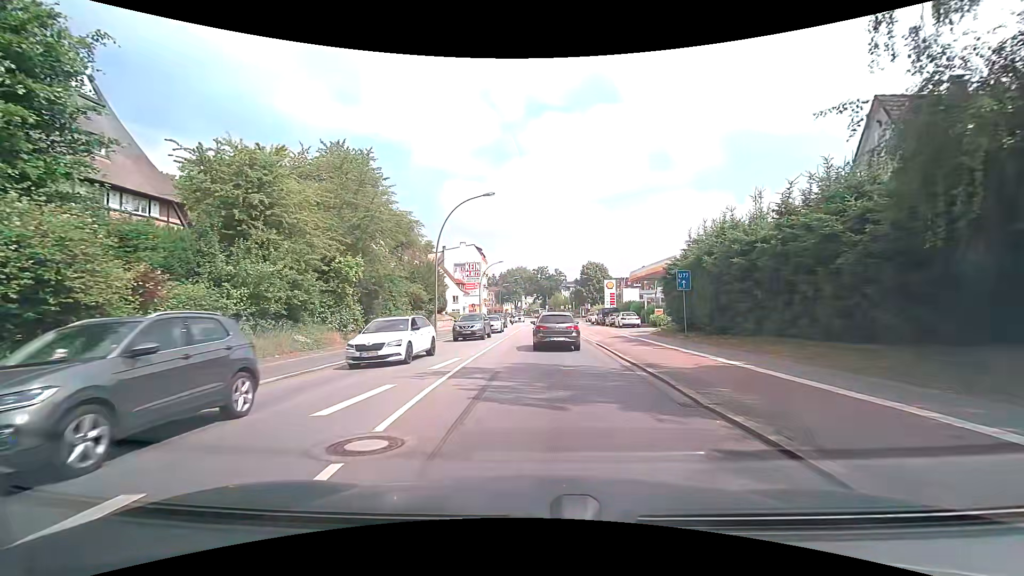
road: secondary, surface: asphalt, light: Day
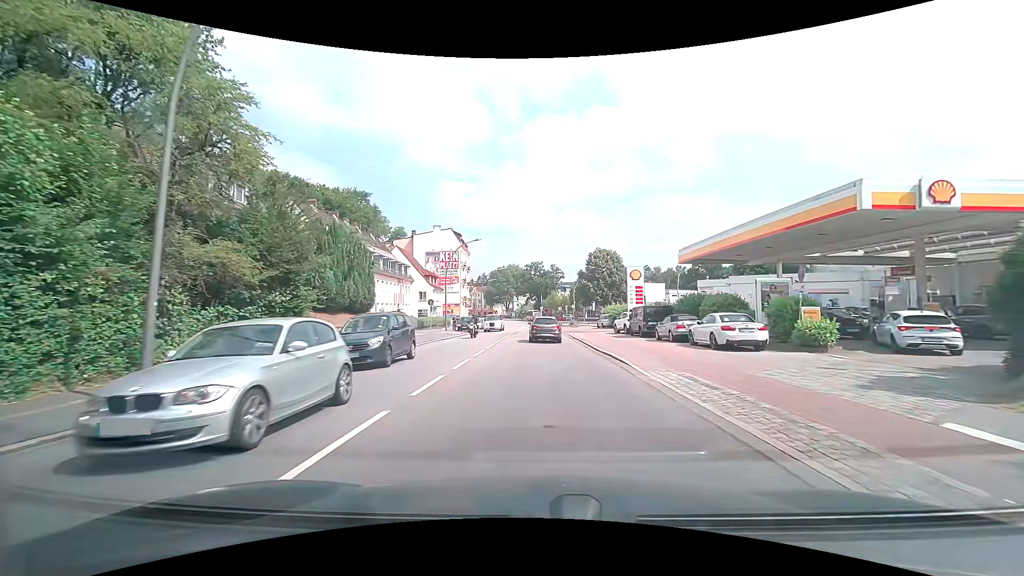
(+0.2, +25.4) m; 0°
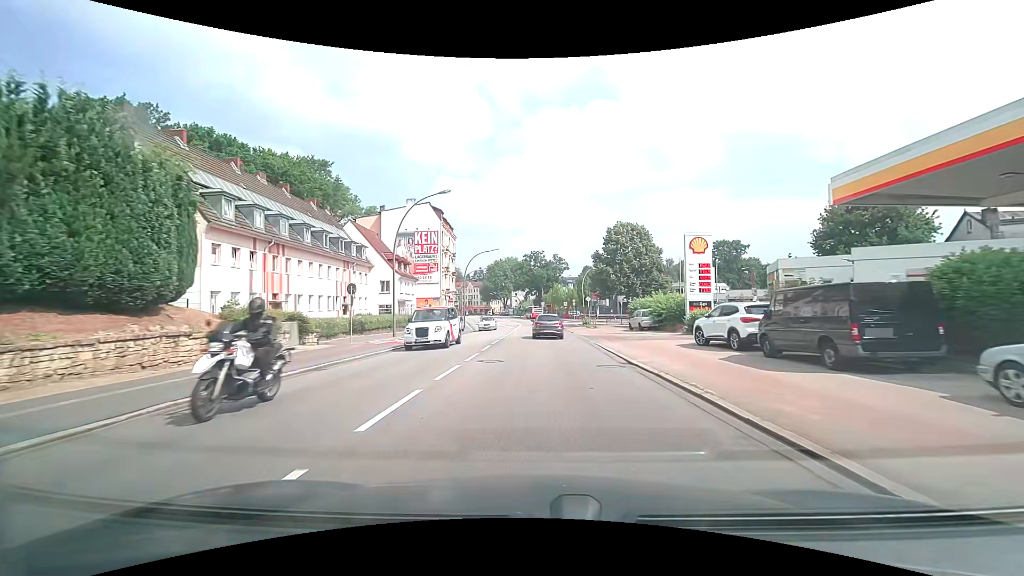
(0.0, +20.6) m; 0°
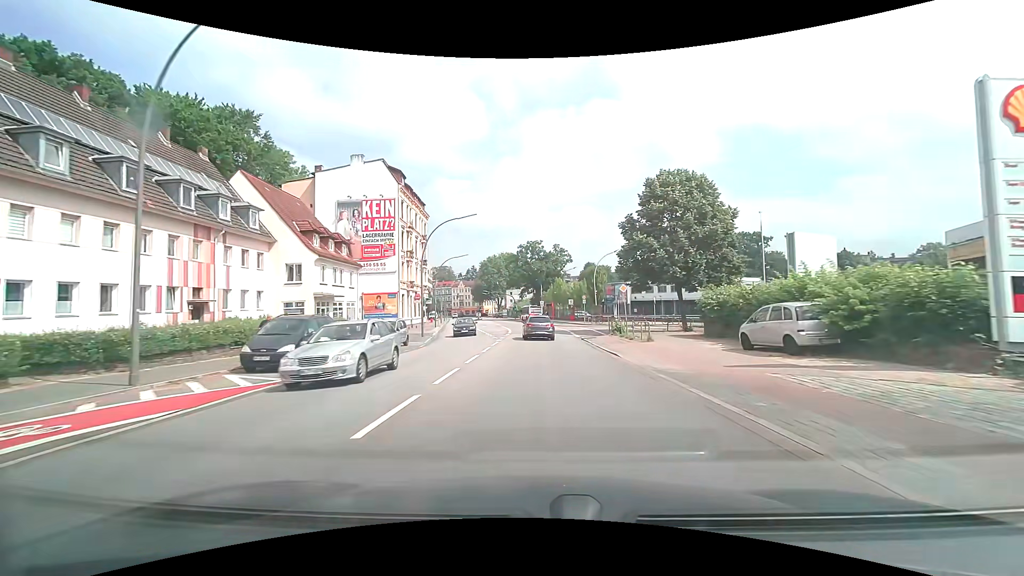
(+0.1, +22.3) m; 0°
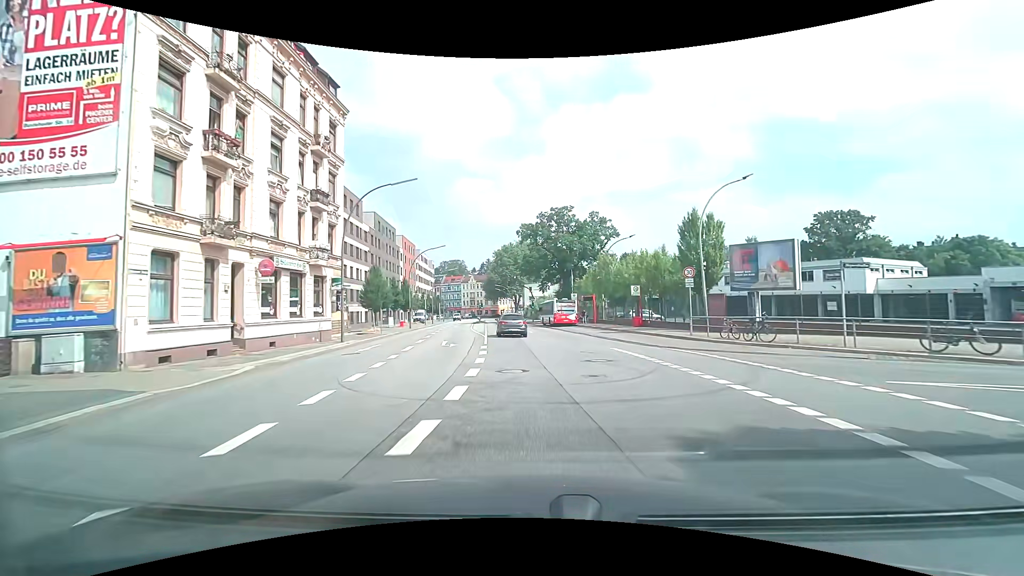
(-0.4, +38.4) m; -3°
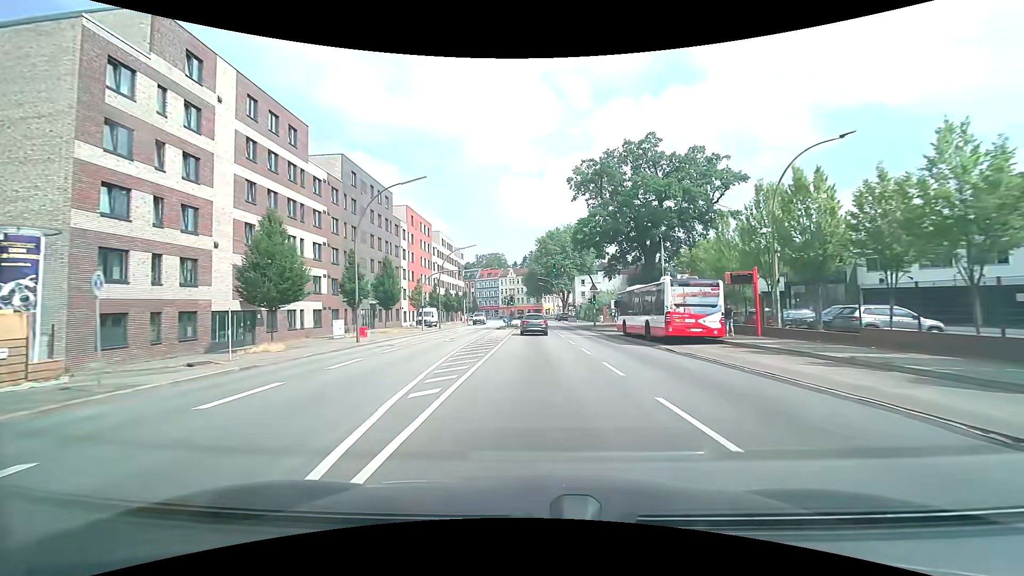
(-1.1, +31.0) m; -5°
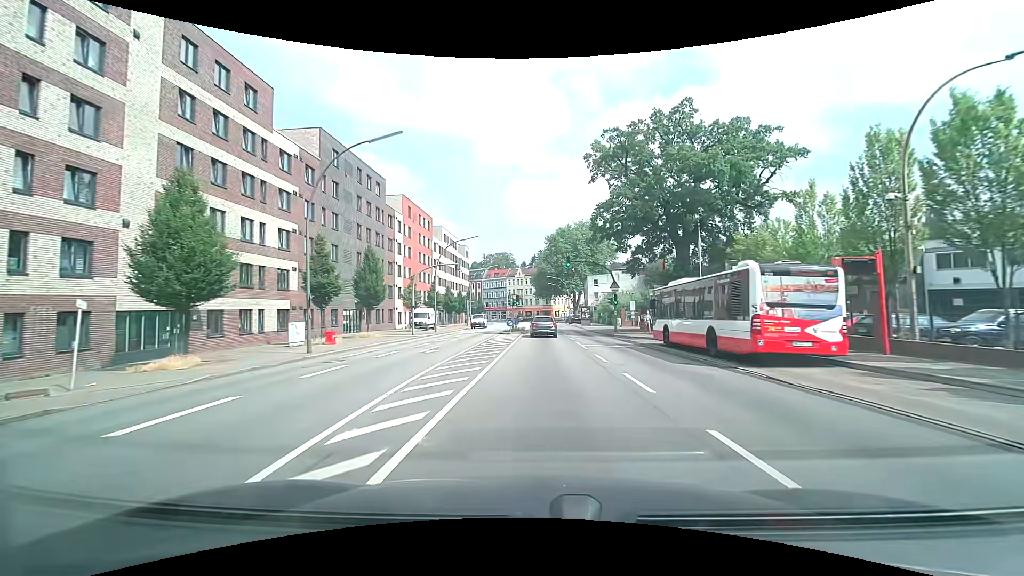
(-0.1, +7.8) m; -1°
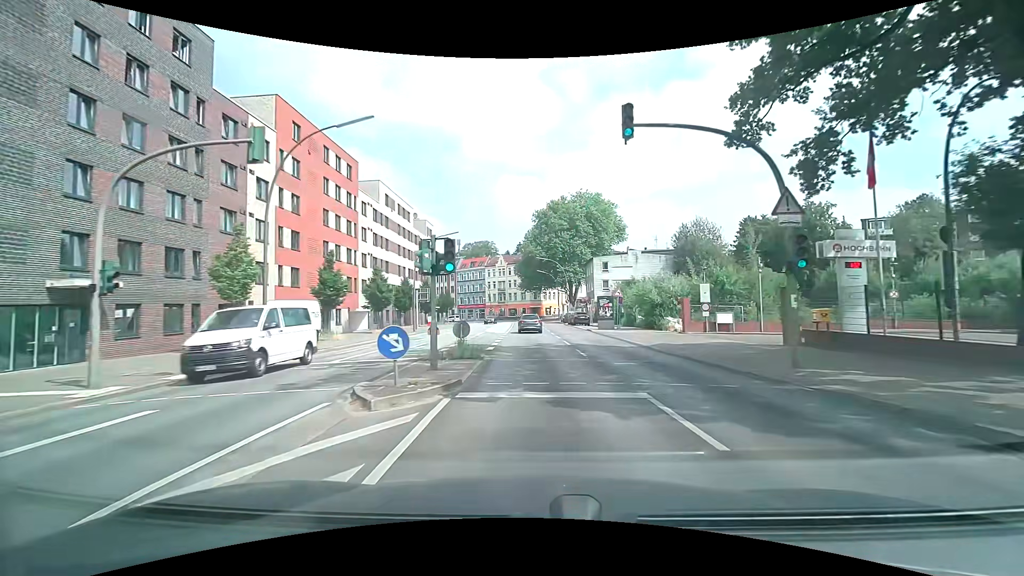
(+0.4, +31.1) m; +2°
(0, +10) (0, +20) (0, +30) (0, +40) (-1, +50) (-1, +60) (-1, +70) (-1, +80) (-2, +90) (-3, +100) m
